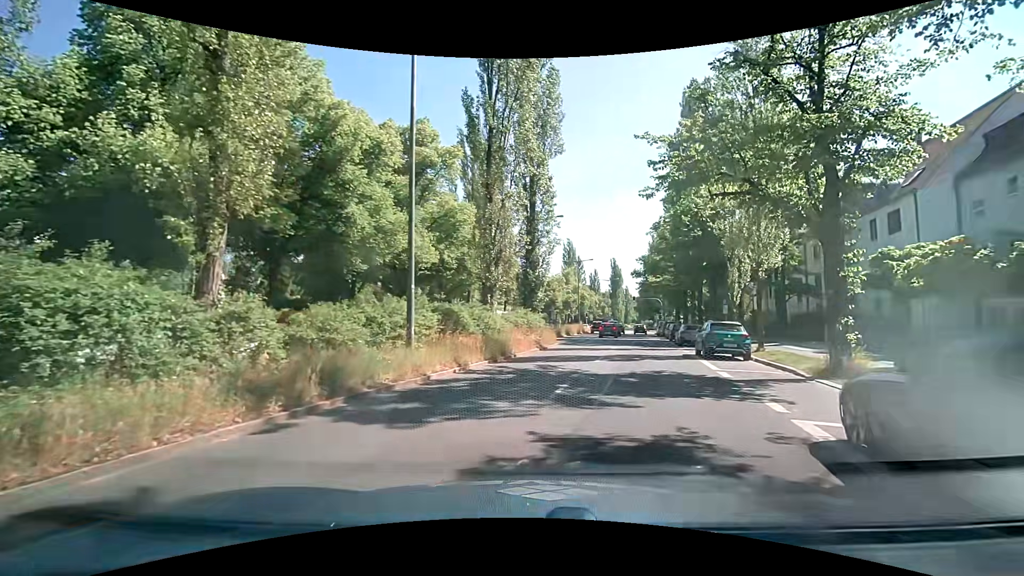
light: Day
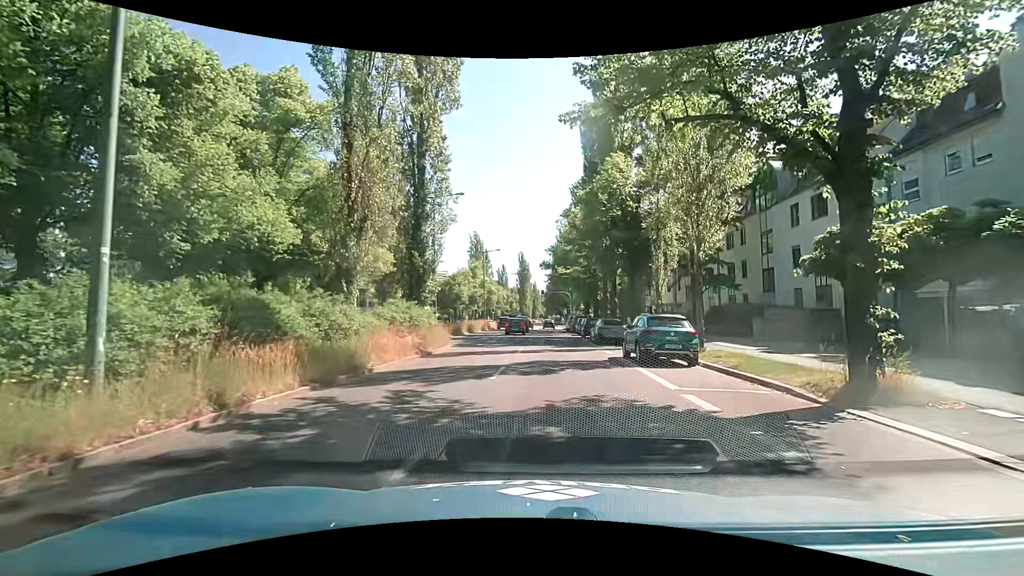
(+0.7, +6.5) m; +8°
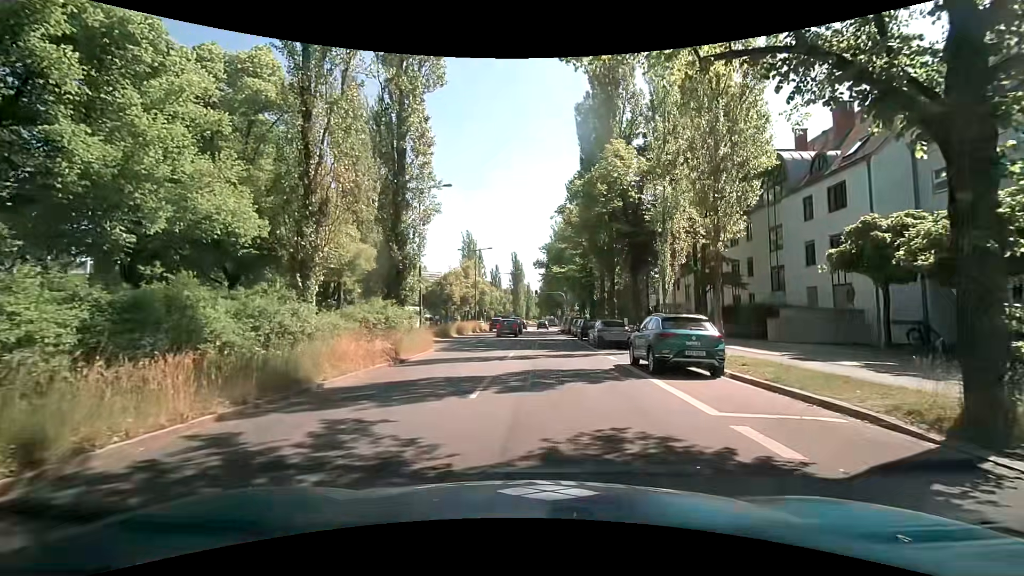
(+0.1, +2.7) m; +1°
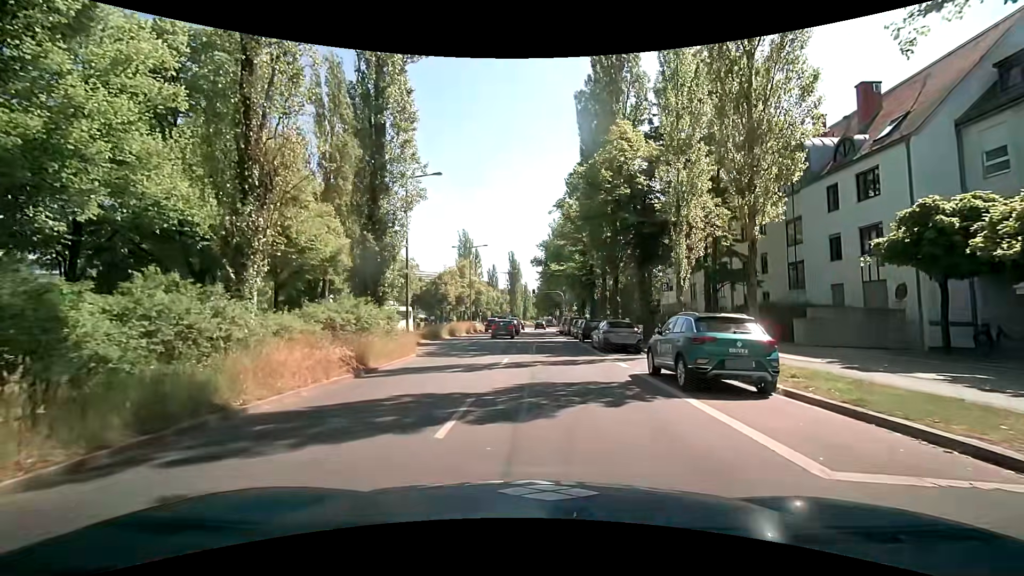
(+0.1, +2.9) m; +1°
